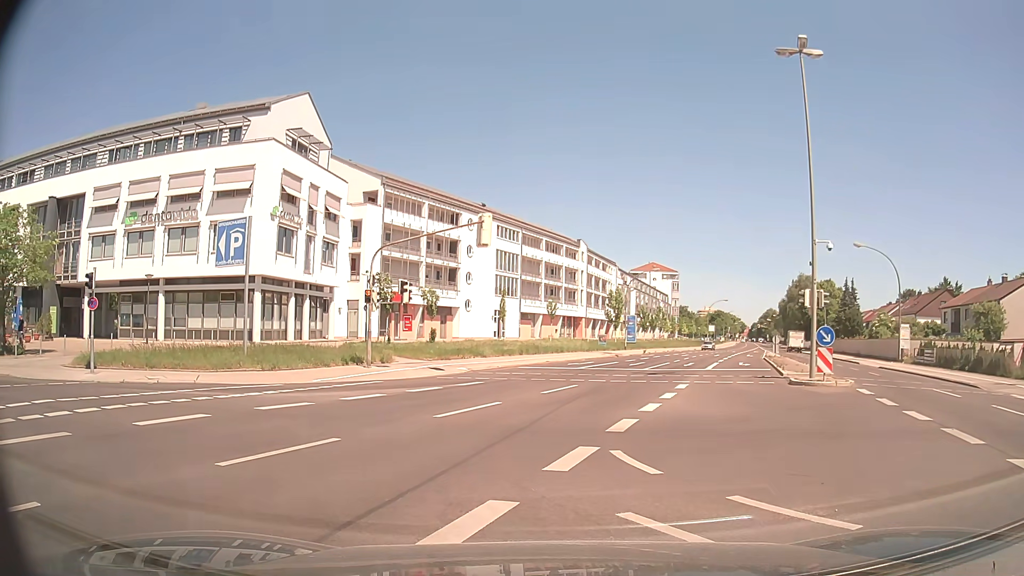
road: secondary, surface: asphalt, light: Day
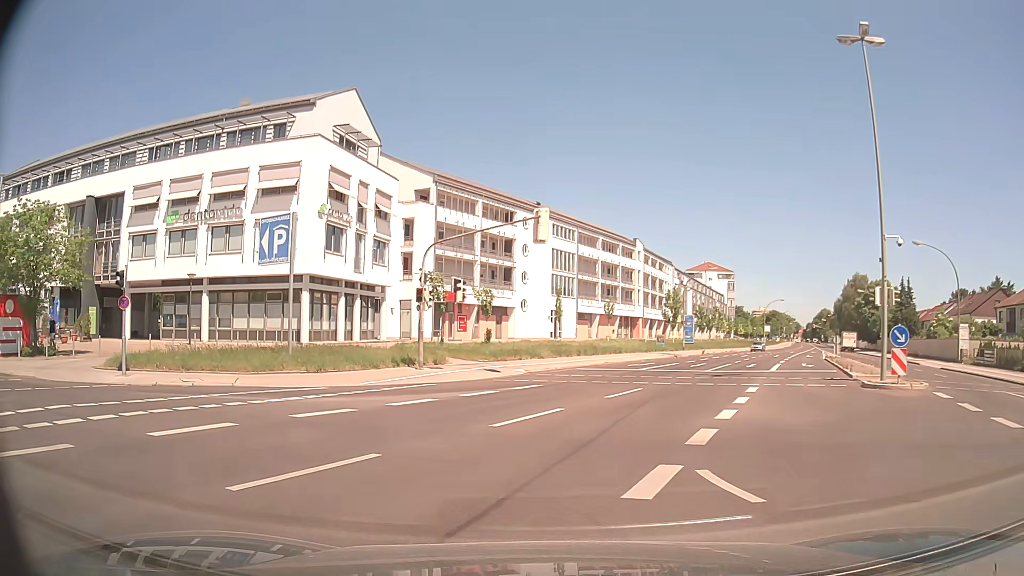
(0.0, +1.4) m; -4°
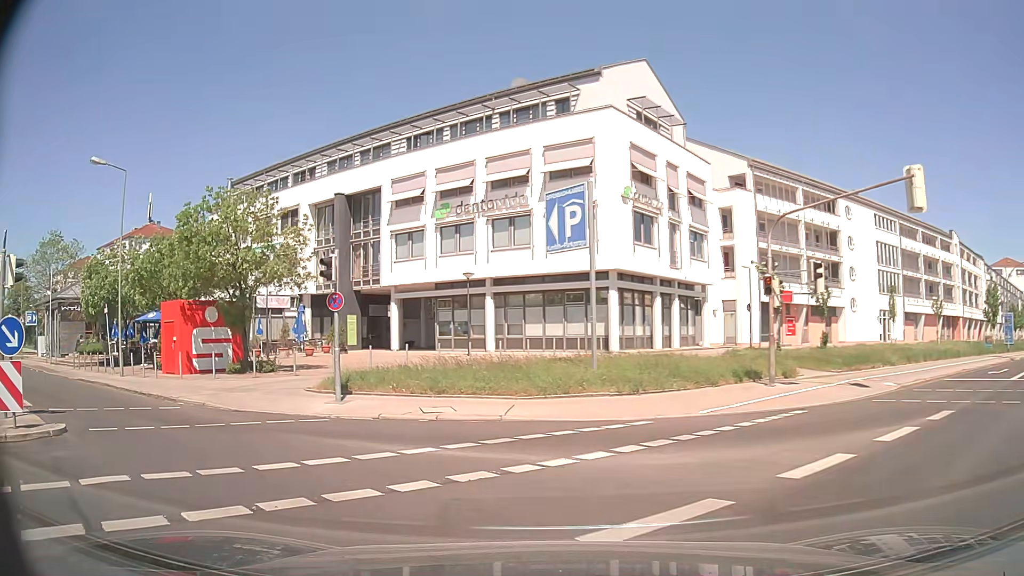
(-1.6, +7.0) m; -25°
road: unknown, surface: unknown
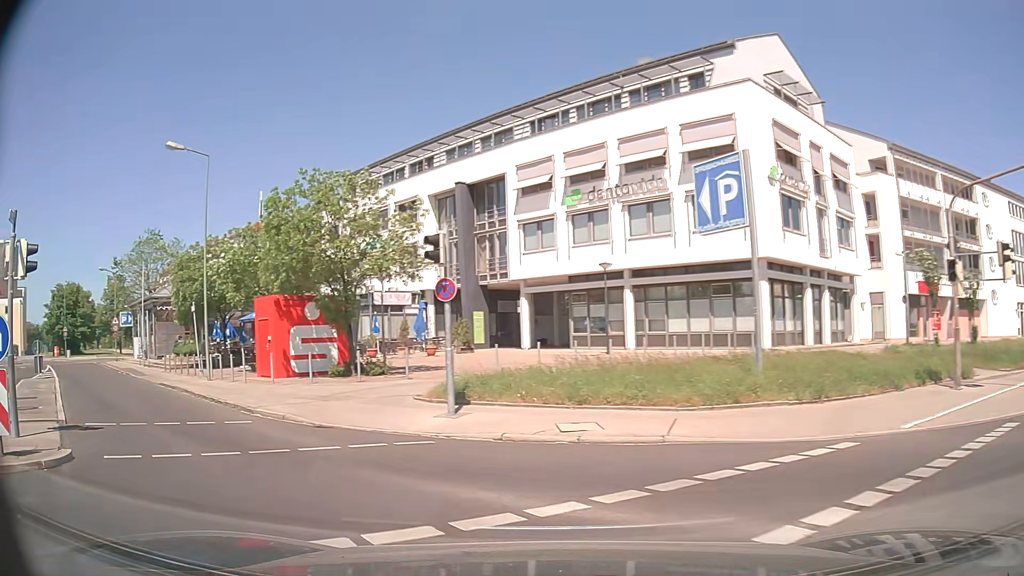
(-0.3, +3.3) m; -11°
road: residential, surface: asphalt
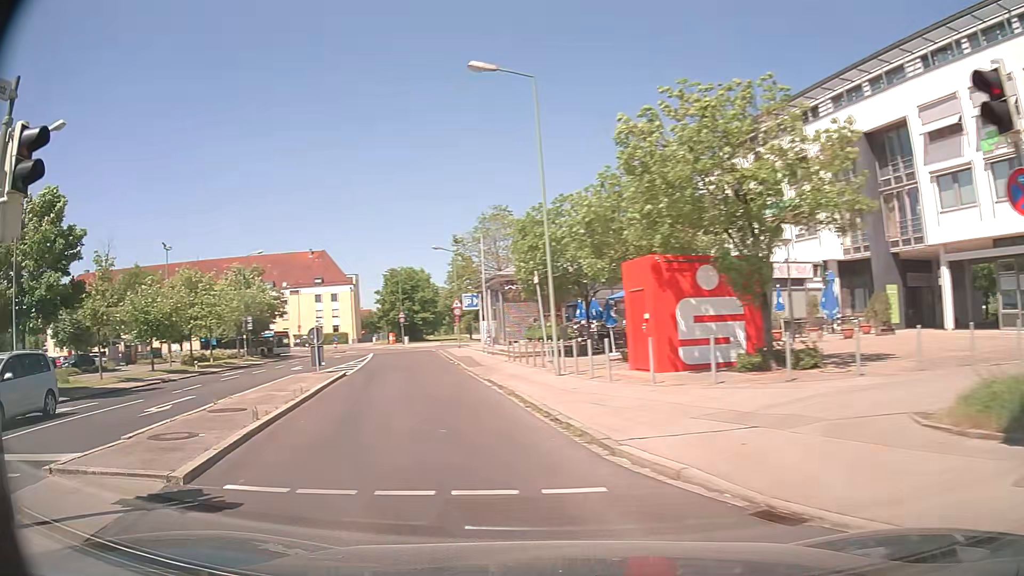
(-2.0, +7.1) m; -32°
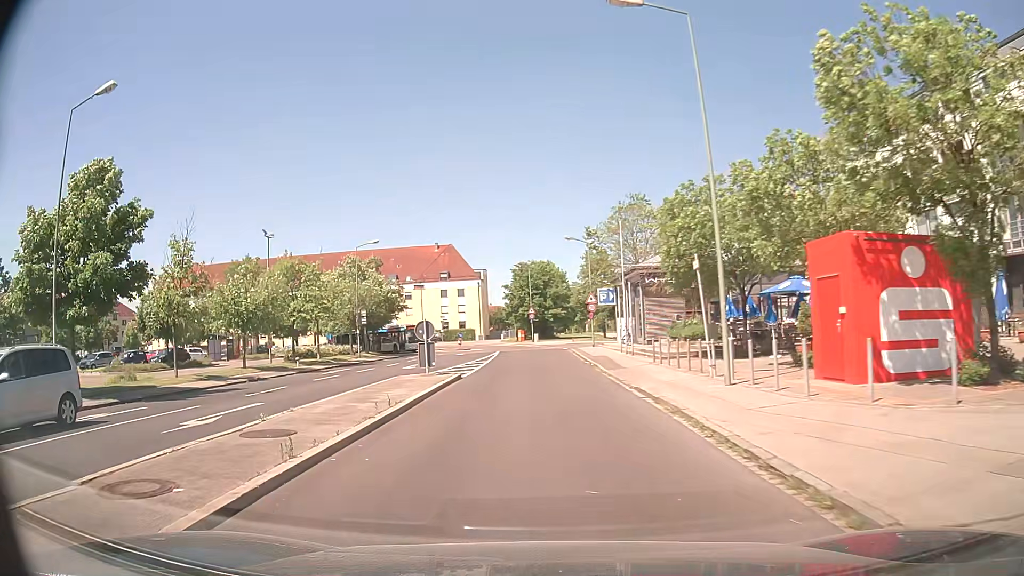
(-0.5, +4.0) m; -11°
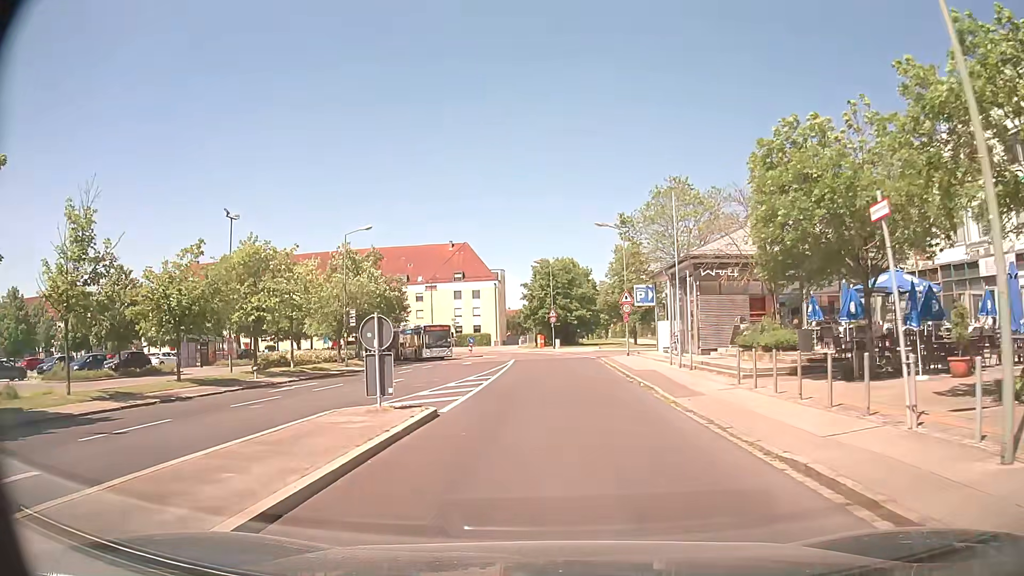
(-0.3, +8.7) m; -2°
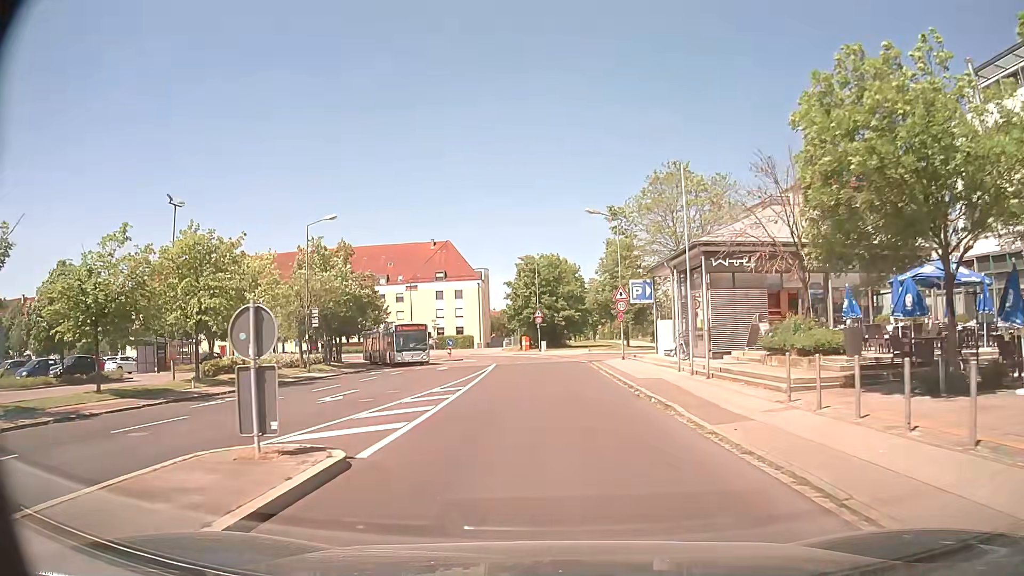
(+0.1, +4.7) m; +1°
